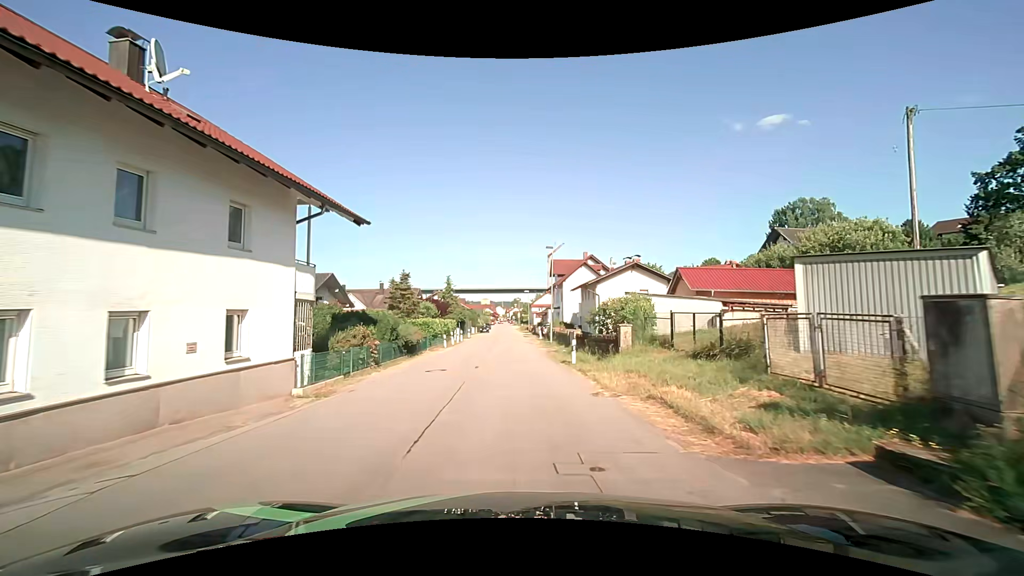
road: unclassified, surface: asphalt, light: Day
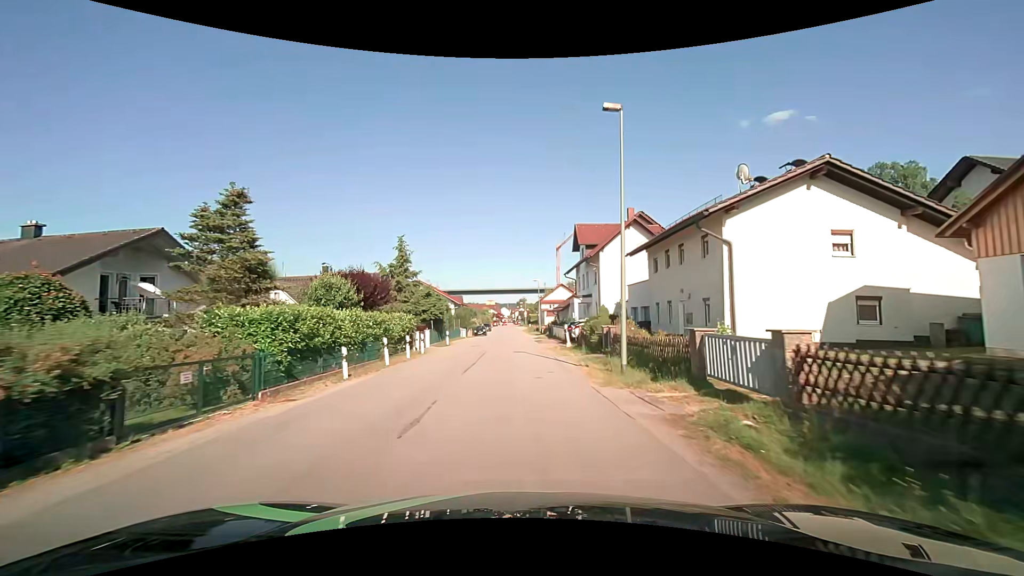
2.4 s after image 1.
(-0.2, +24.5) m; -1°
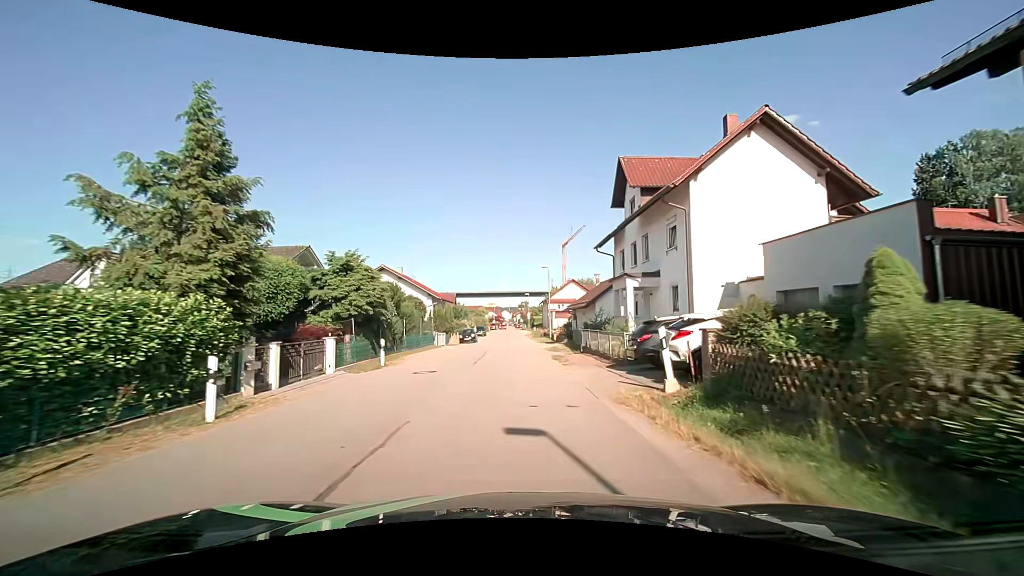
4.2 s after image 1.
(-0.1, +19.6) m; 0°
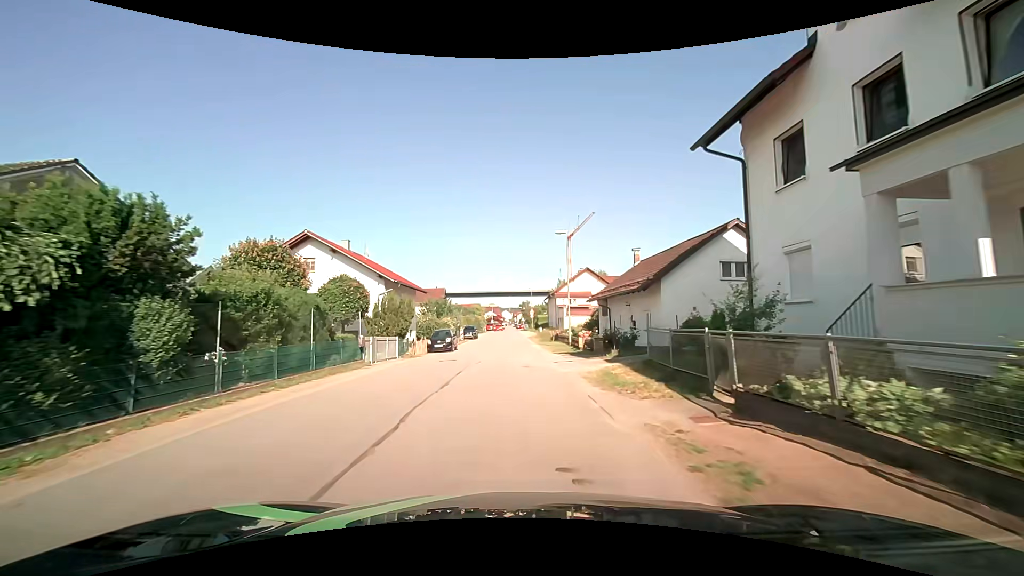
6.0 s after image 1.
(-0.1, +18.4) m; 0°
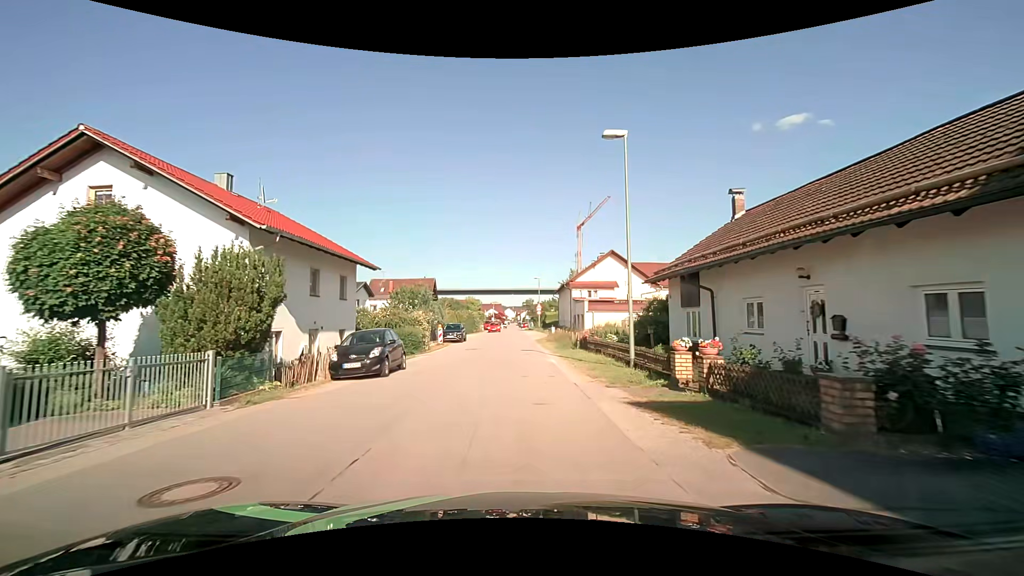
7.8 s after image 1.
(-0.2, +17.0) m; -2°
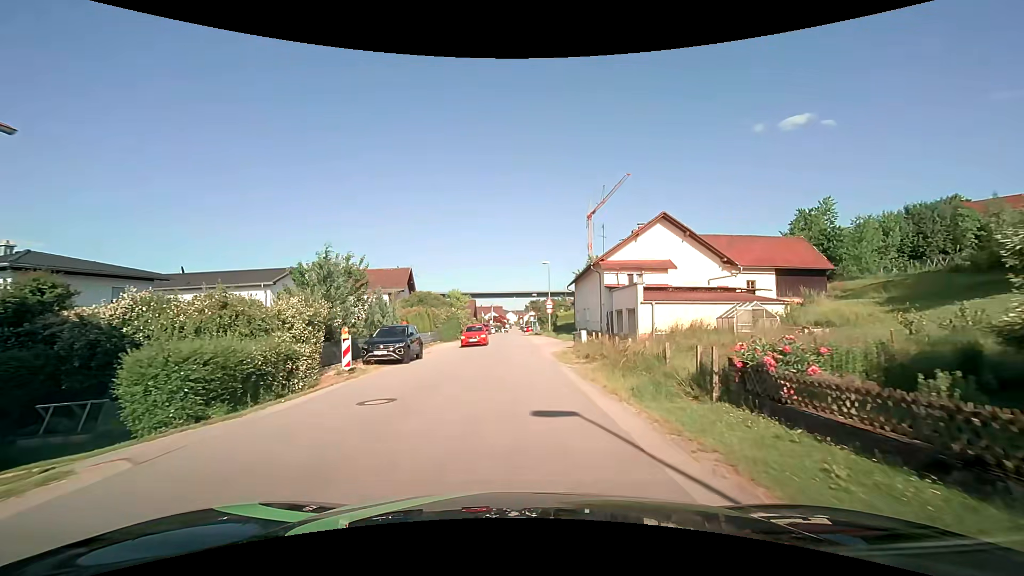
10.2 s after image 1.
(+0.5, +20.5) m; +1°
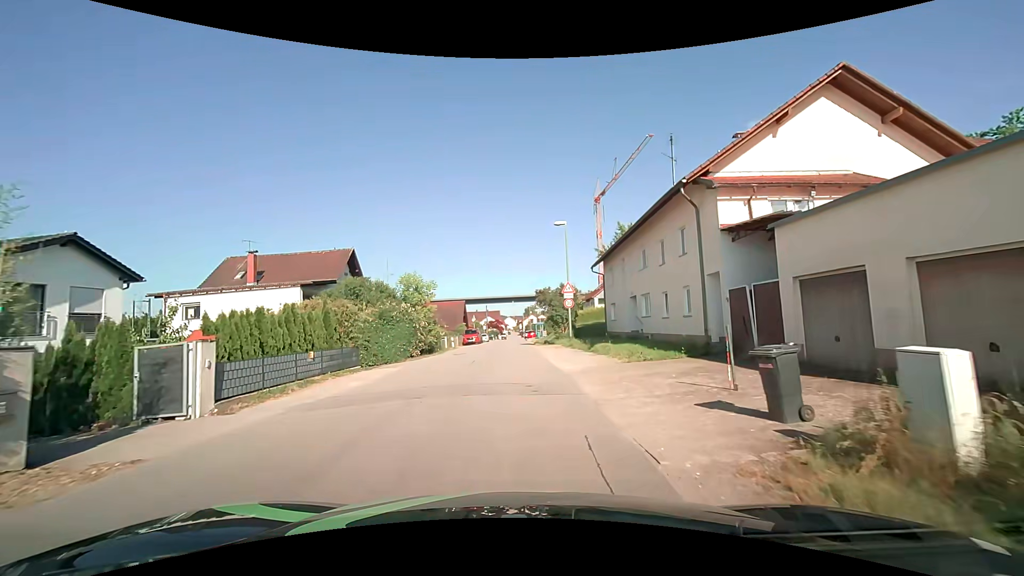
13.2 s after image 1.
(+0.1, +21.9) m; 0°
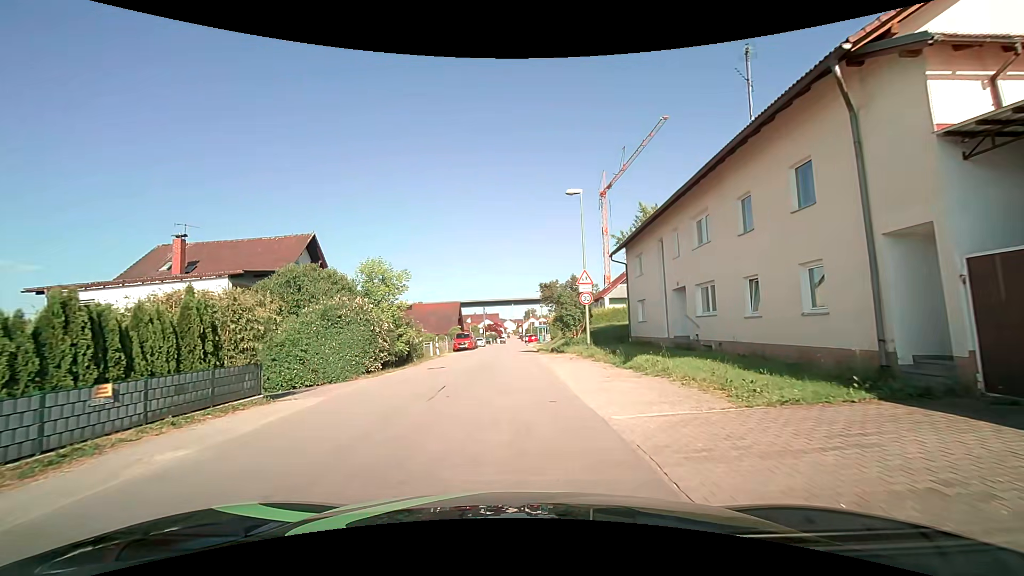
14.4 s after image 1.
(0.0, +8.4) m; 0°
(0, +10) (0, +20) (0, +30) (0, +40) (0, +50) (0, +60) (0, +70) (0, +80) (0, +90) (0, +100) m
